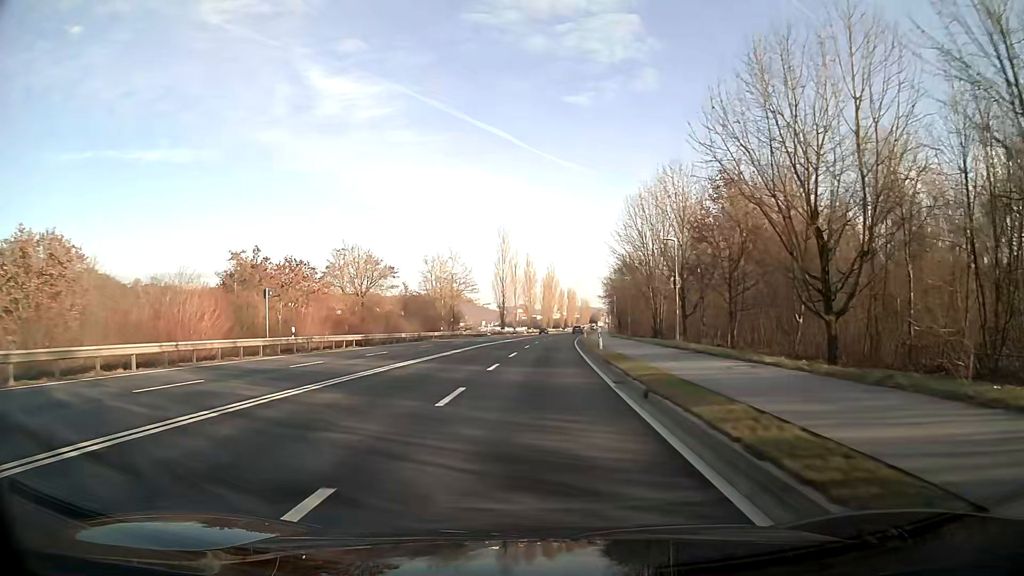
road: primary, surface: asphalt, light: Day
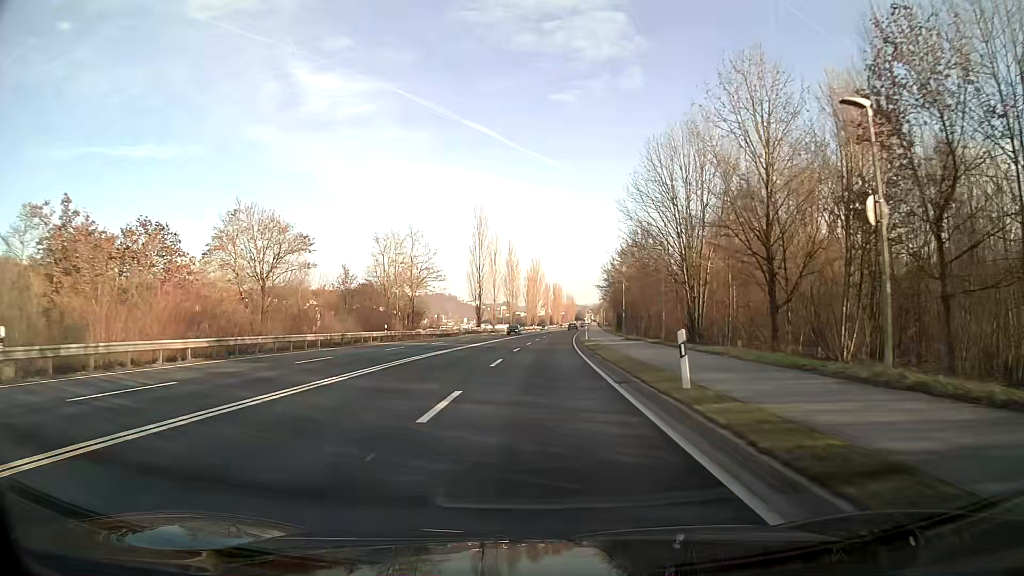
(+0.2, +20.3) m; +1°
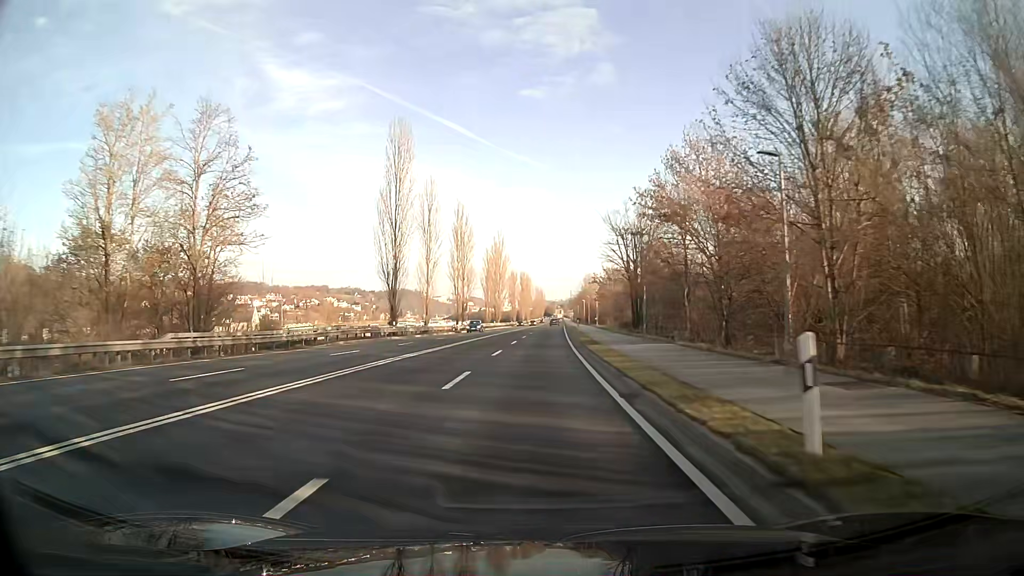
(+1.1, +43.9) m; +2°
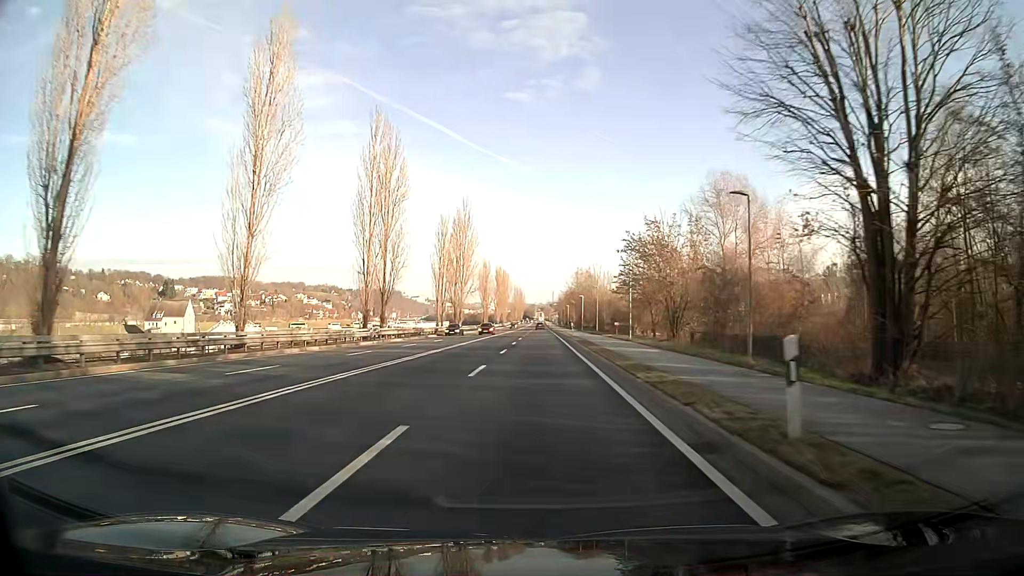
(+0.8, +44.9) m; +2°
